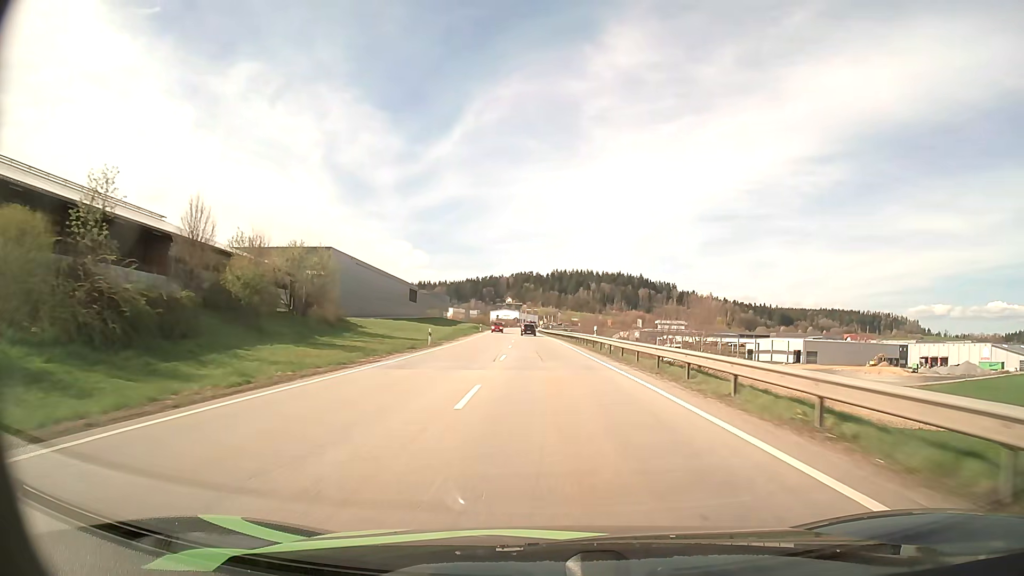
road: primary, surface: asphalt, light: Day
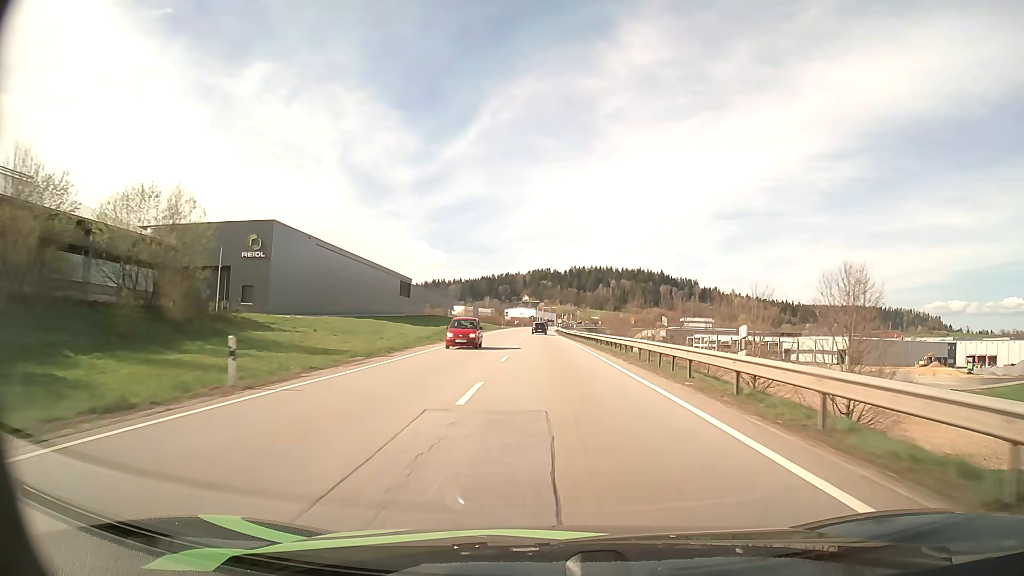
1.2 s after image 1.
(-0.4, +28.1) m; -2°
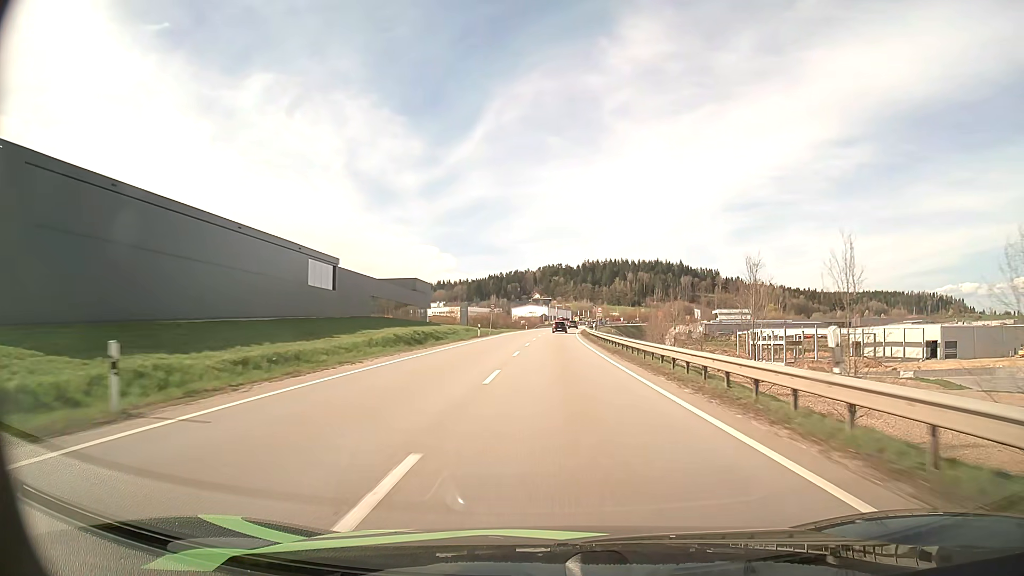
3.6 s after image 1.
(-0.7, +56.5) m; -1°
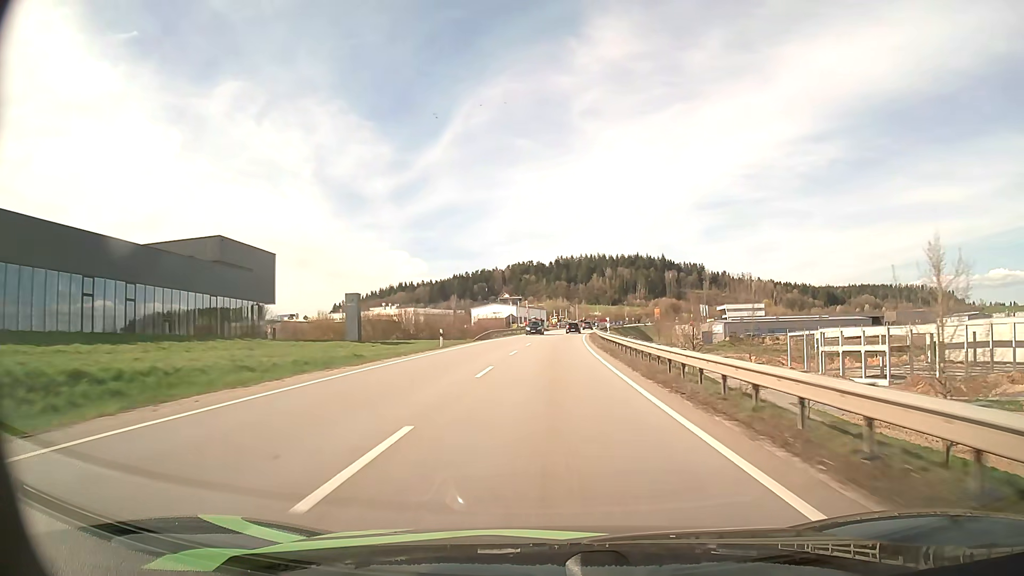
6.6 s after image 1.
(+1.0, +69.8) m; +2°
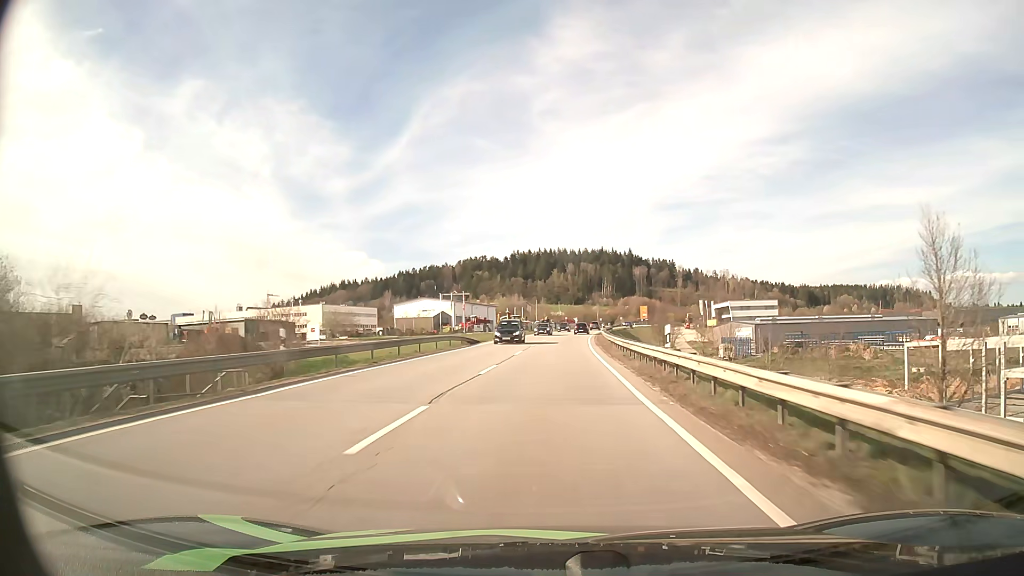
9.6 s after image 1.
(+2.3, +70.4) m; +4°
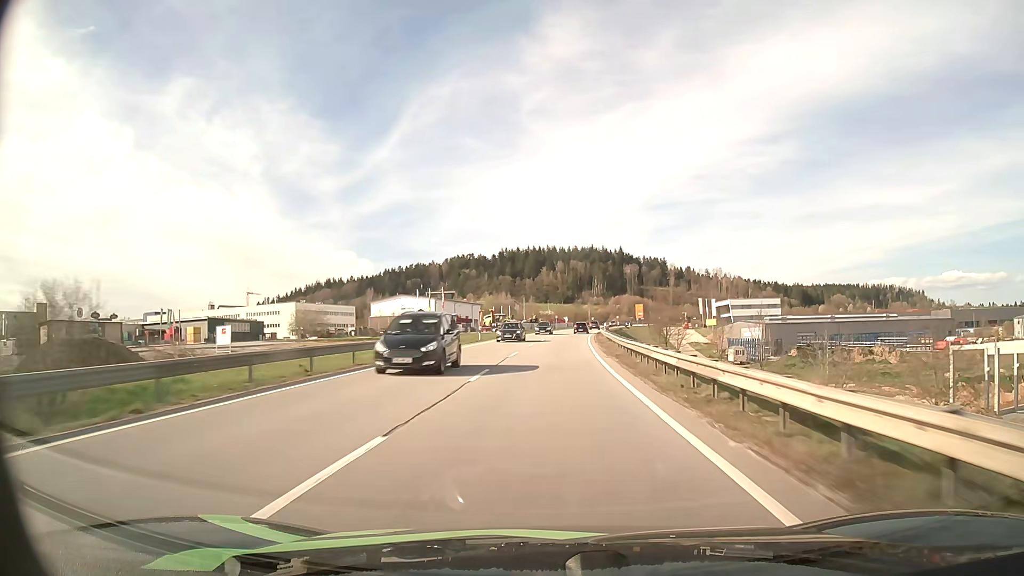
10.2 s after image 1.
(+0.1, +14.3) m; +1°
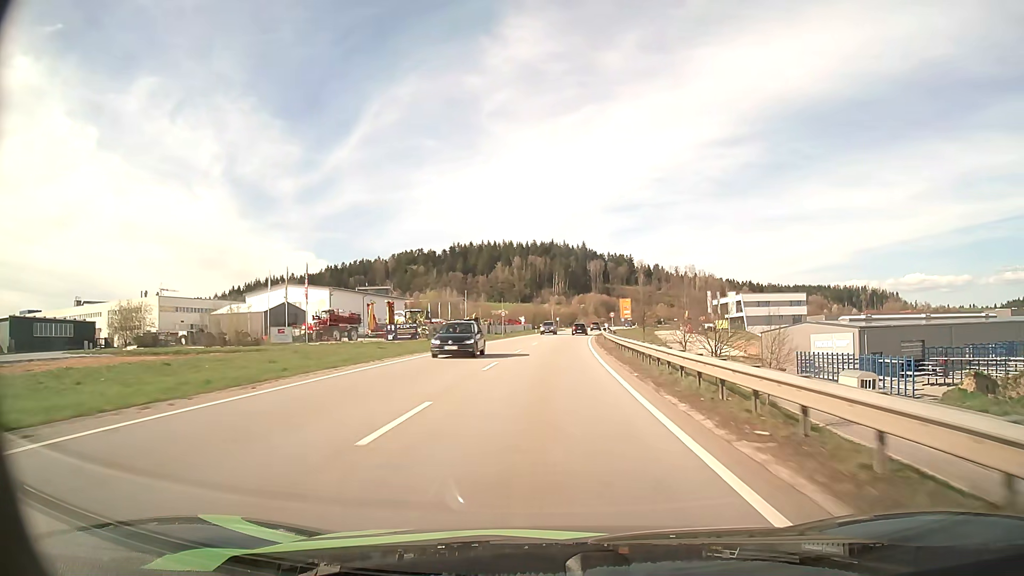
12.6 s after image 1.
(+2.0, +57.2) m; +4°
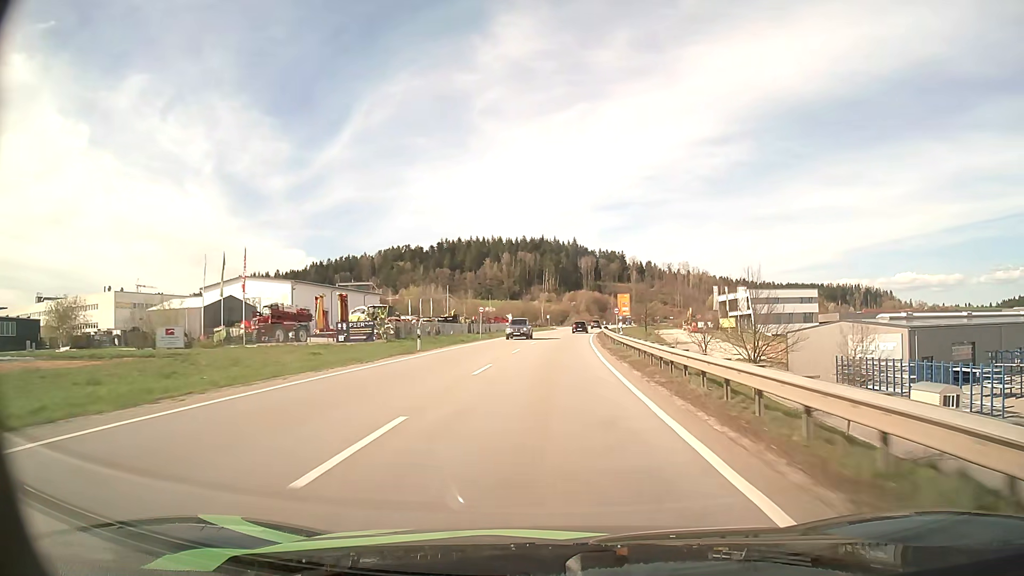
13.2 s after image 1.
(+0.1, +14.1) m; +1°
(0, +10) (0, +20) (0, +30) (+1, +40) (+1, +50) (+2, +60) (+3, +70) (+3, +80) (+4, +90) (+6, +100) m
